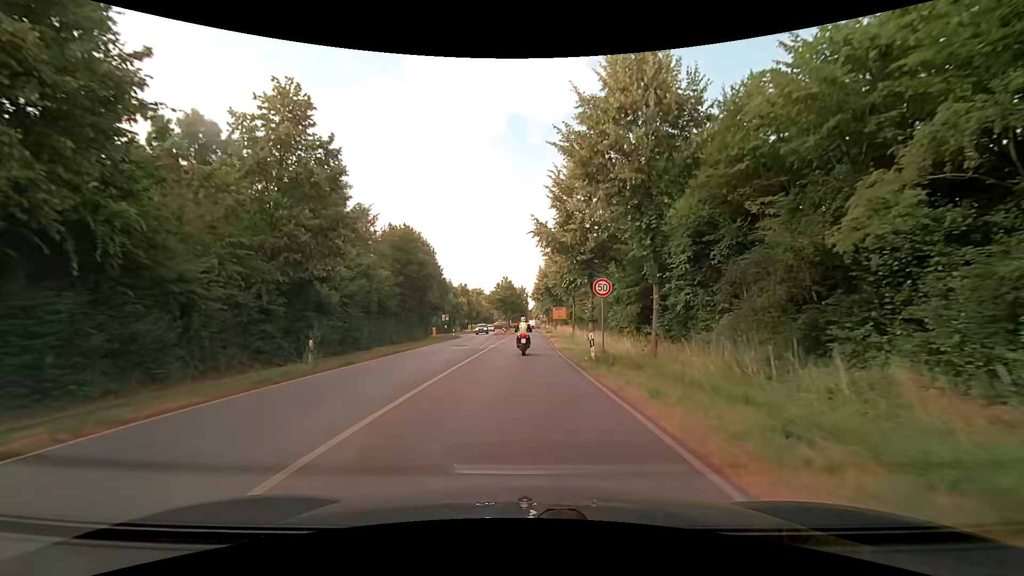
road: primary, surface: asphalt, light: Day
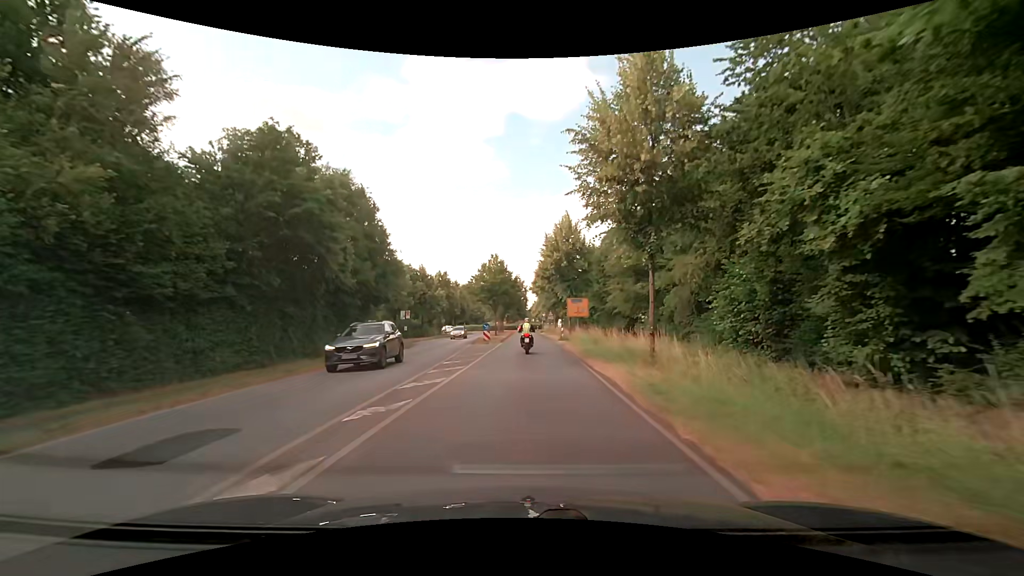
(-0.1, +27.9) m; 0°
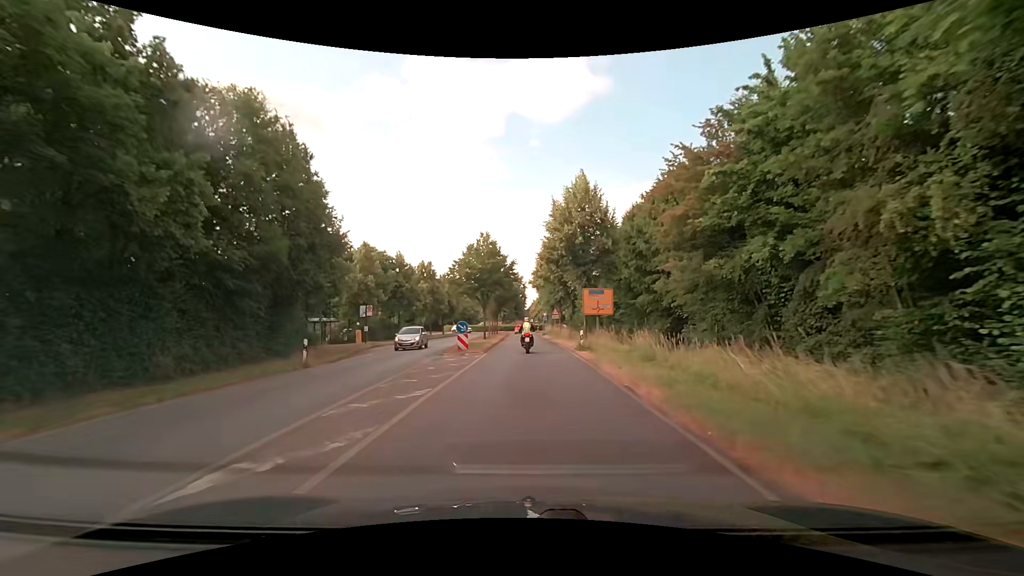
(0.0, +13.9) m; 0°
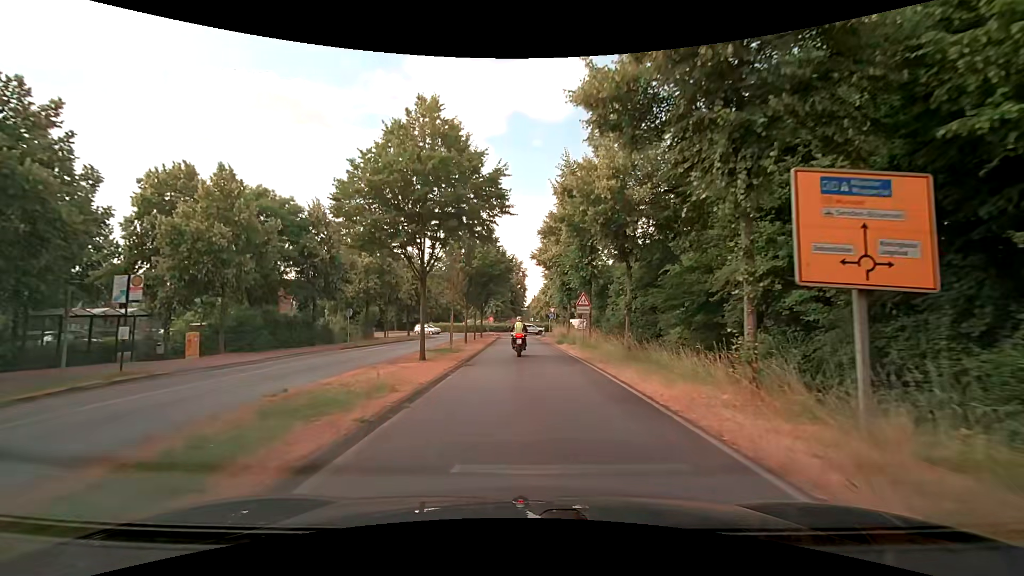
(+0.2, +26.5) m; 0°
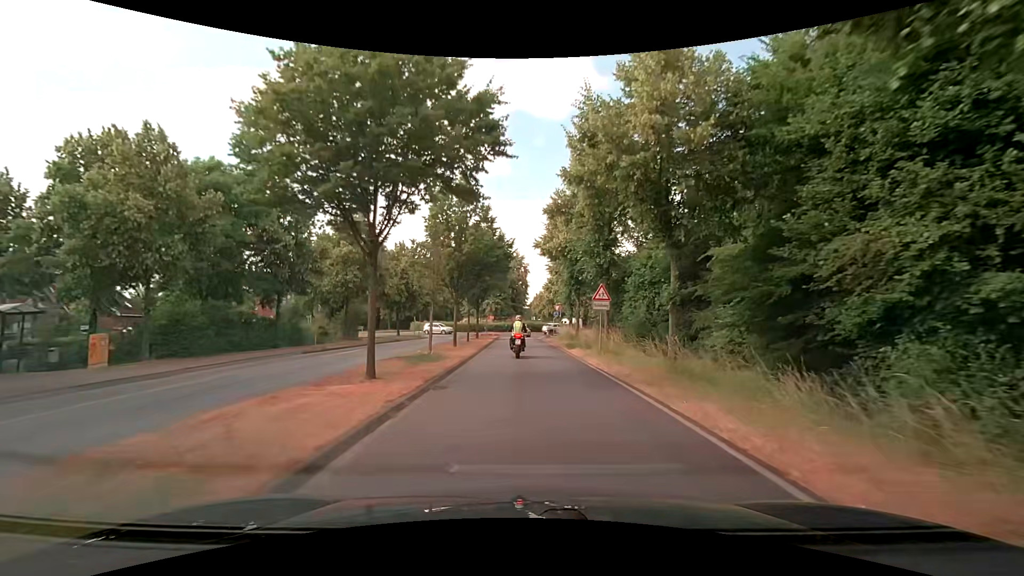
(0.0, +6.0) m; -1°
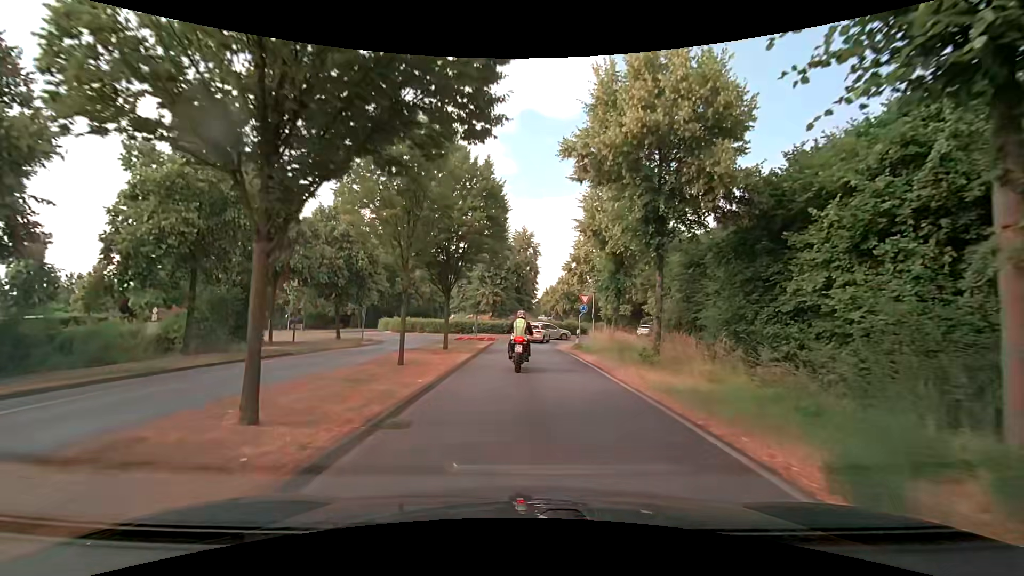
(+0.1, +20.9) m; 0°
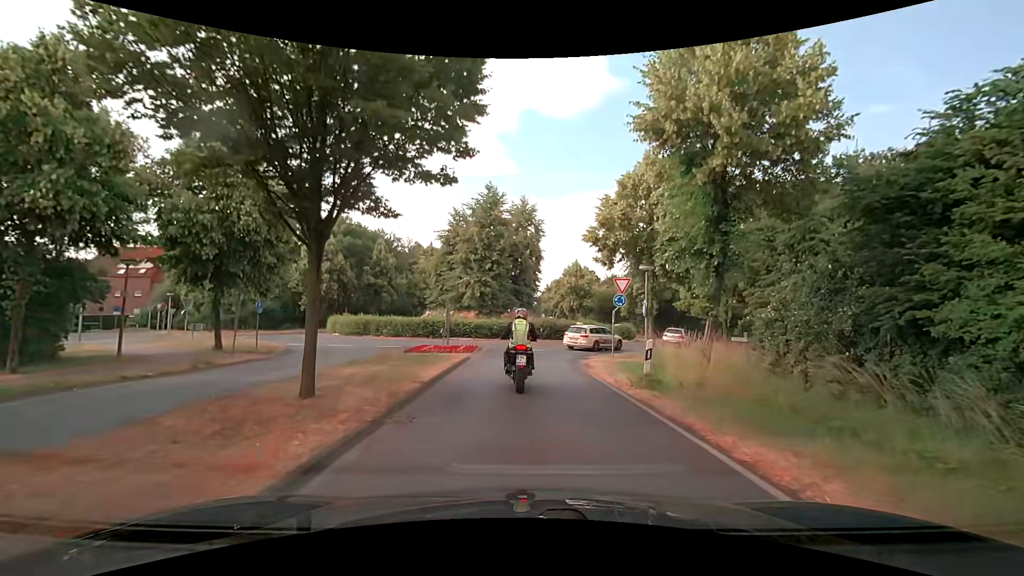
(-0.1, +14.4) m; -1°
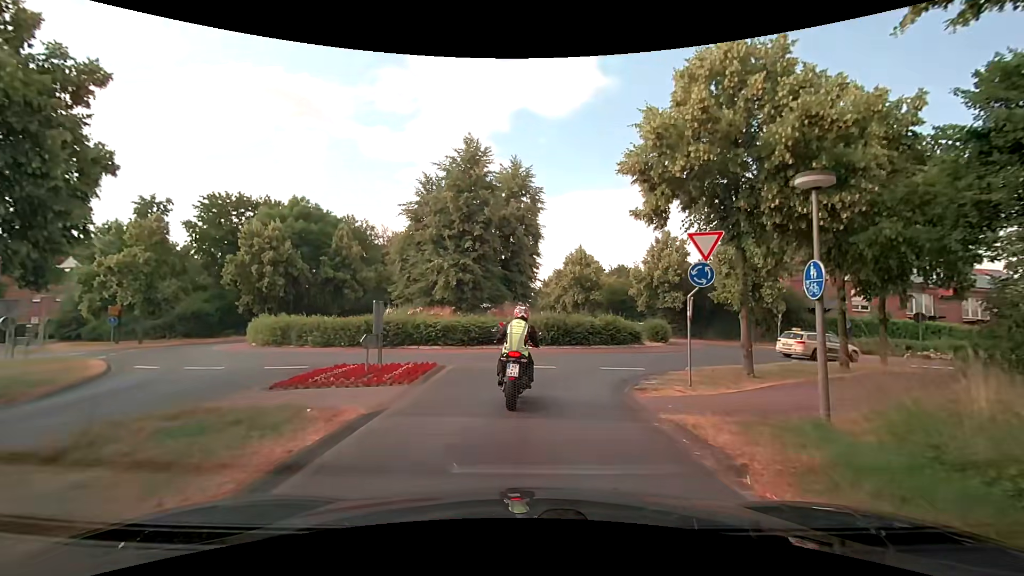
(+0.3, +11.5) m; +2°
(0, +10) (+3, +19) (+10, +27) (+13, +36) (+11, +45) (+5, +53) (0, +62) (-2, +72) (-3, +82) (-3, +92) m
